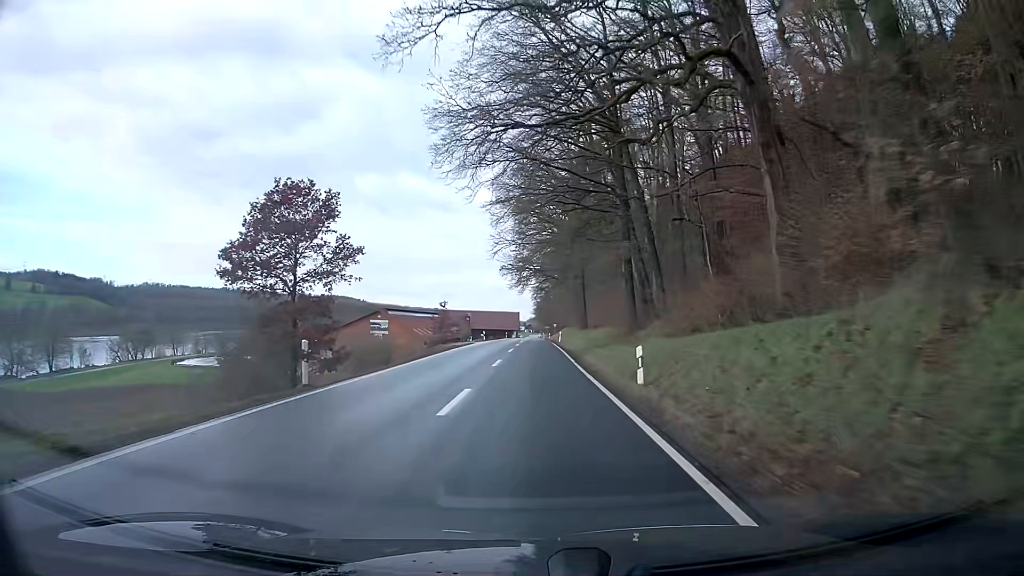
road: secondary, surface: asphalt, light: Day
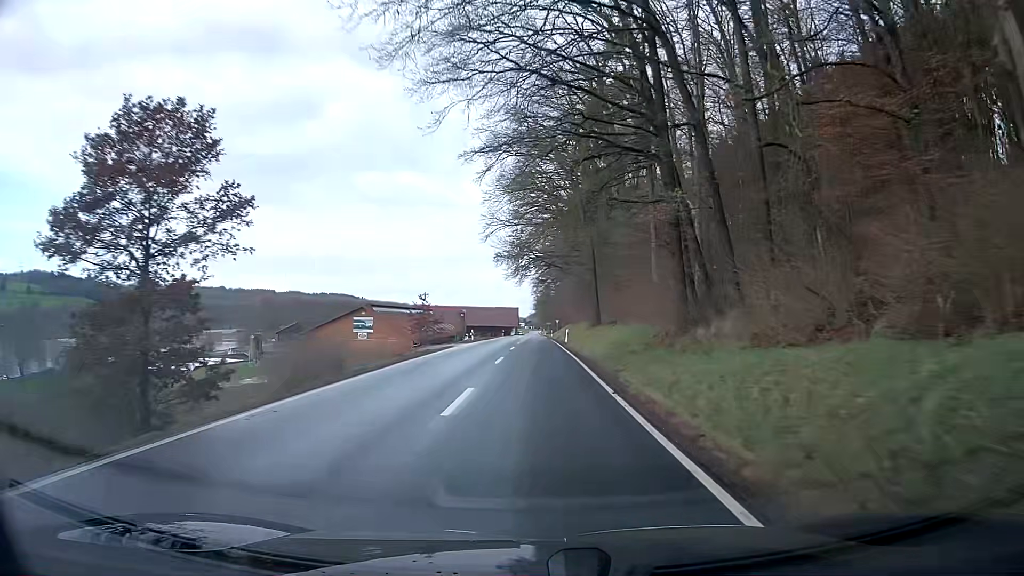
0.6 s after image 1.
(0.0, +12.2) m; 0°
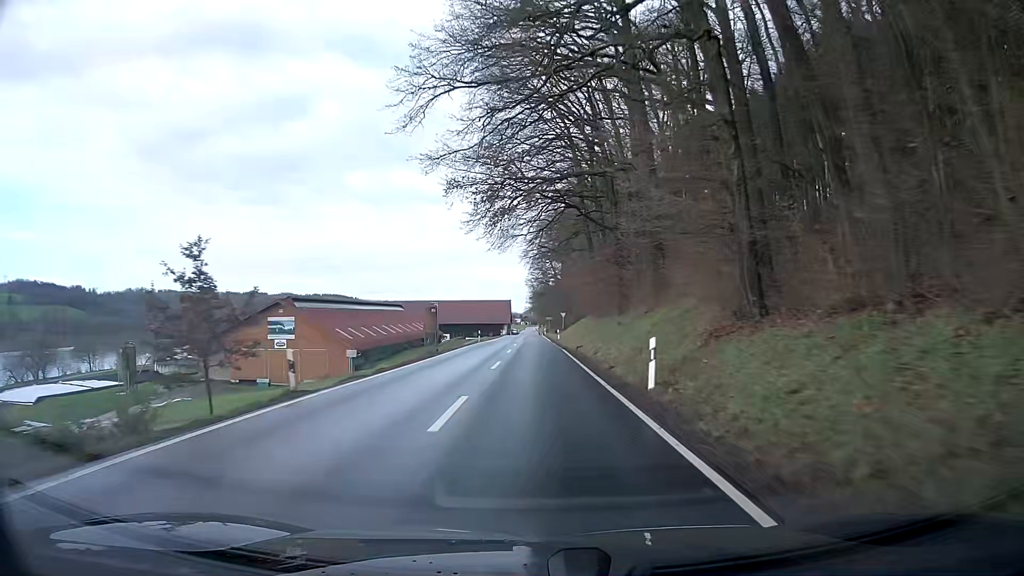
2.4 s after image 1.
(+0.1, +37.5) m; 0°
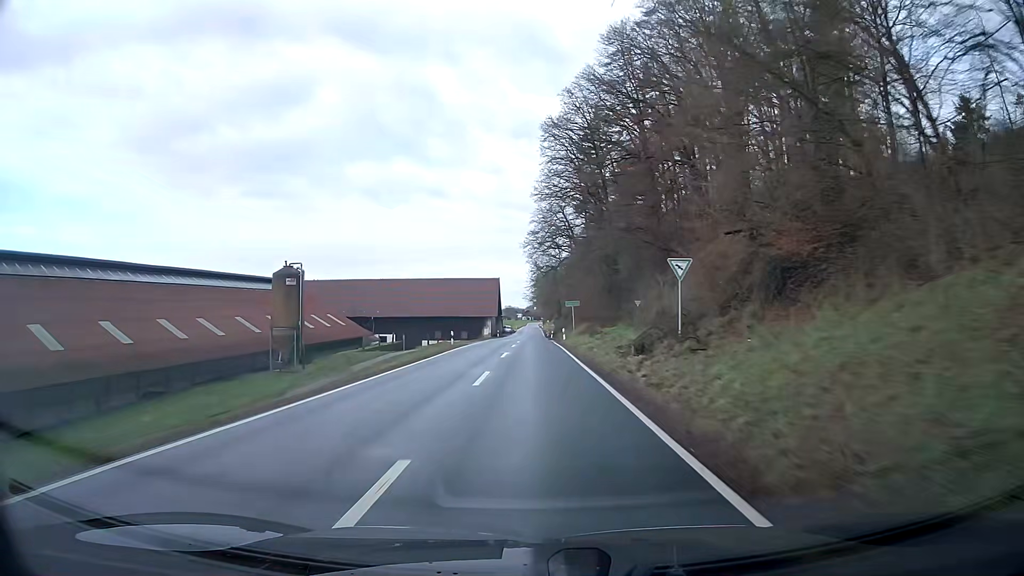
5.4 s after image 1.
(-0.2, +66.1) m; 0°
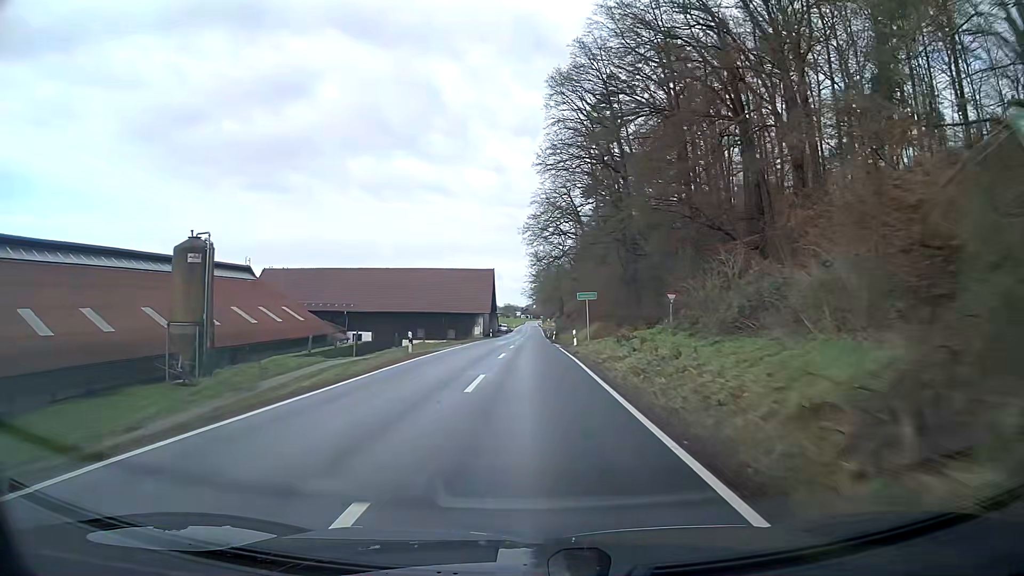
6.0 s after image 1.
(0.0, +13.7) m; 0°
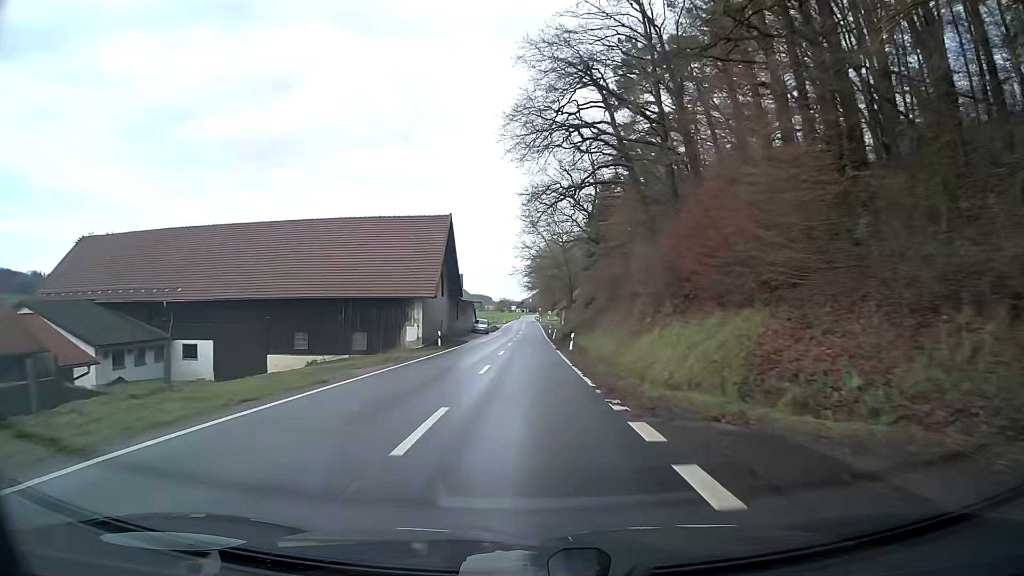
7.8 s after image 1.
(0.0, +42.1) m; 0°
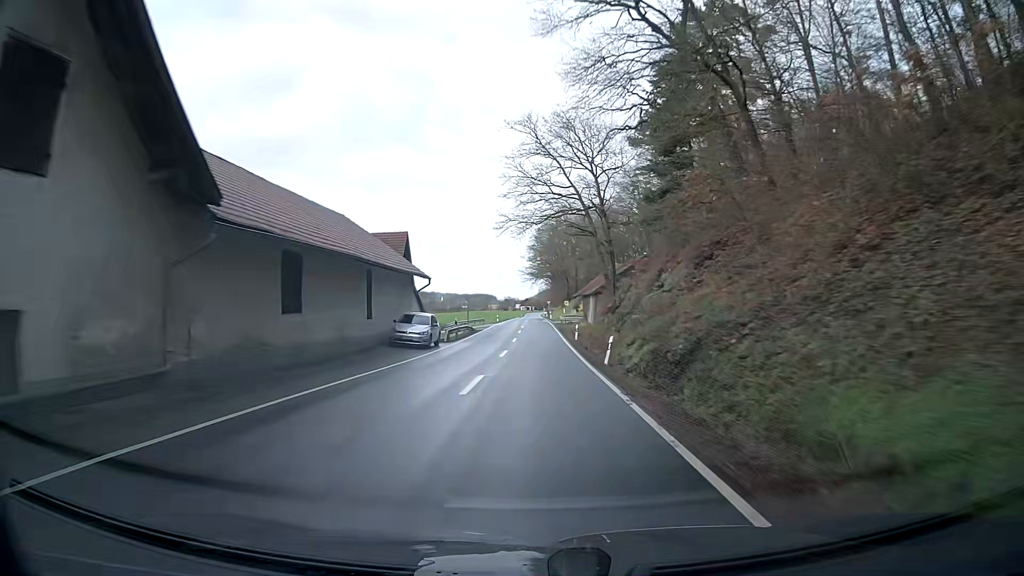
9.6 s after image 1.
(-0.1, +43.0) m; 0°
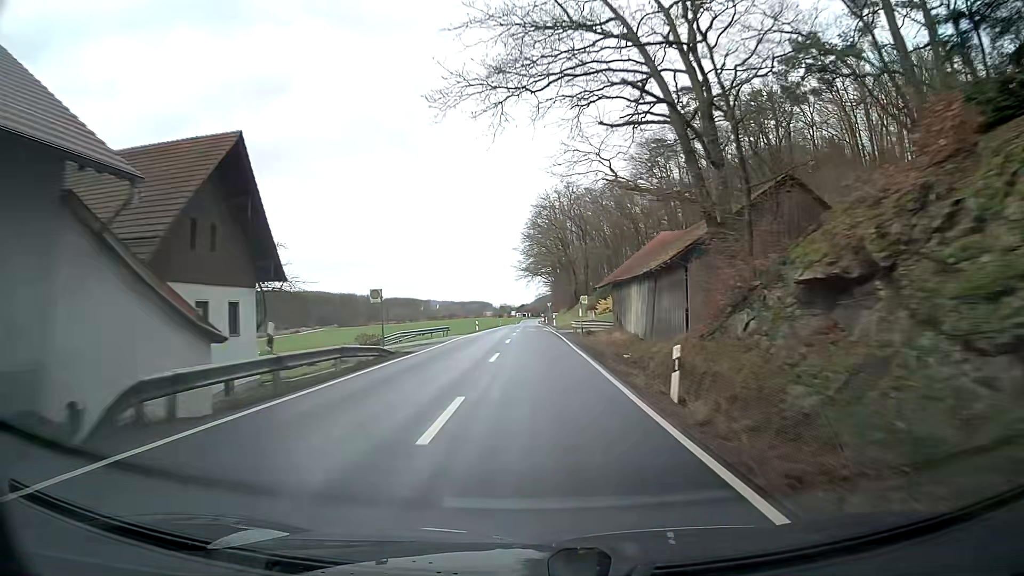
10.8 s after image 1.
(+0.1, +28.9) m; +1°
